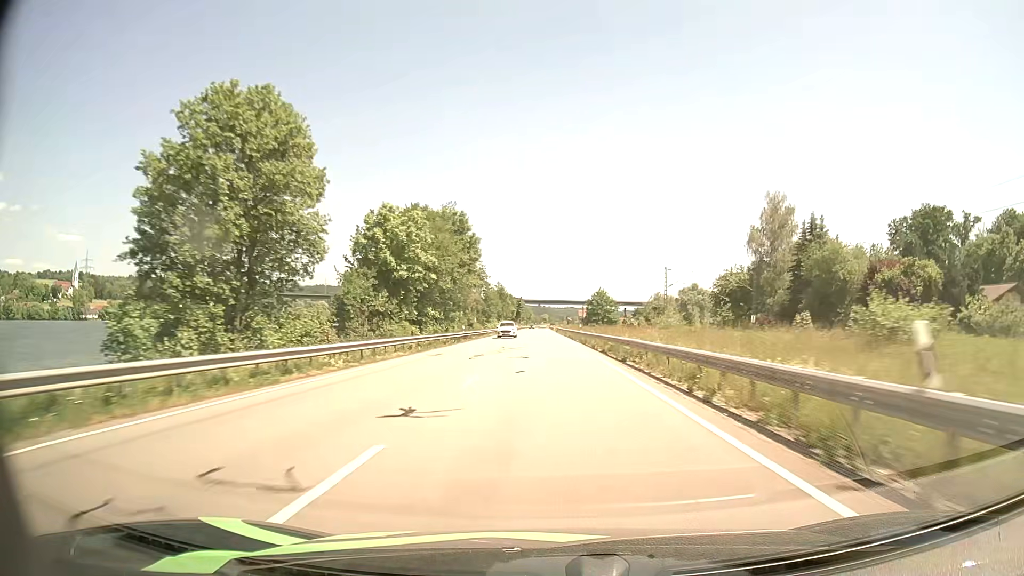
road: primary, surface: asphalt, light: Day
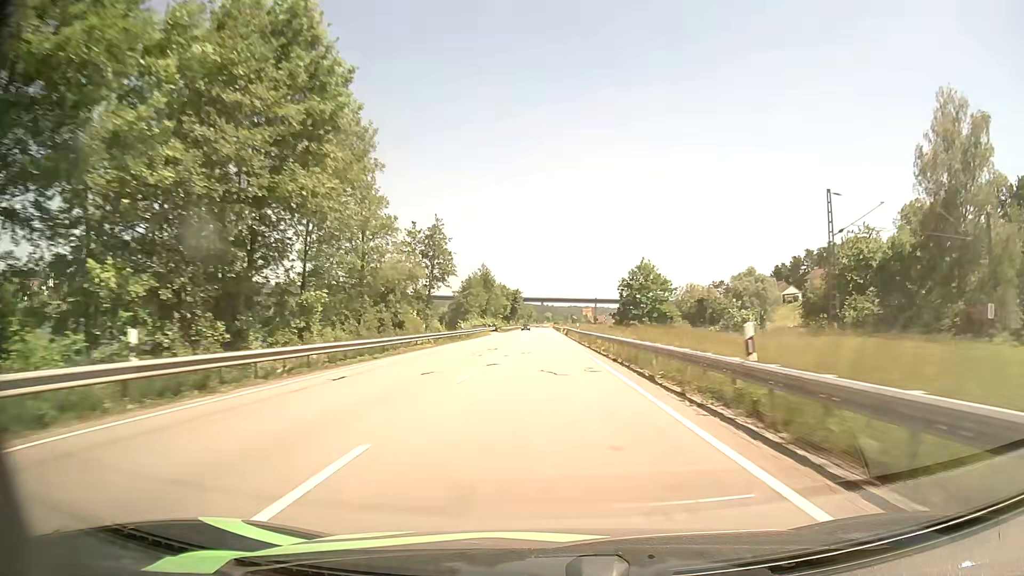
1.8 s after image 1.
(-0.1, +47.8) m; 0°
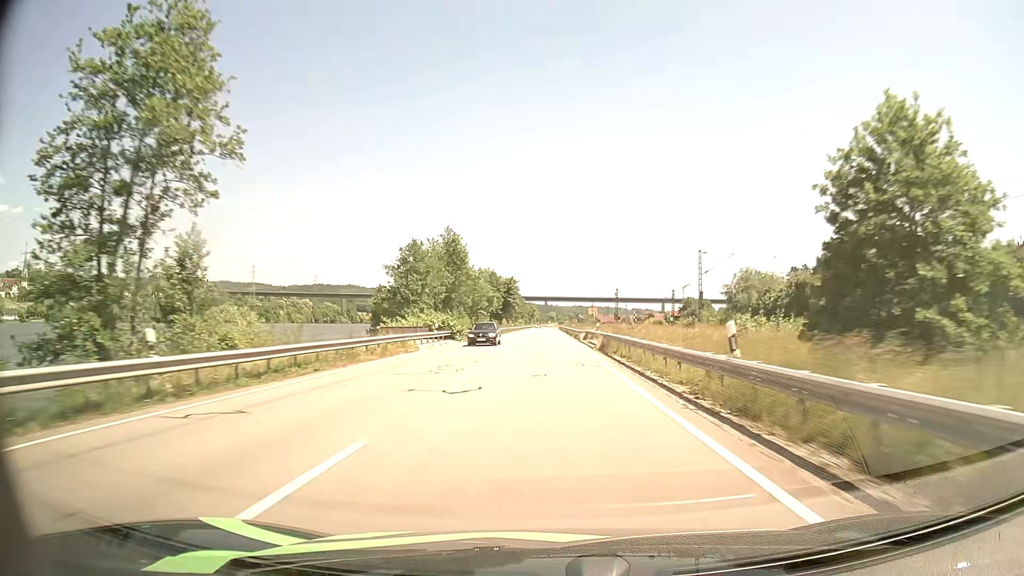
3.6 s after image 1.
(-0.3, +47.4) m; -1°
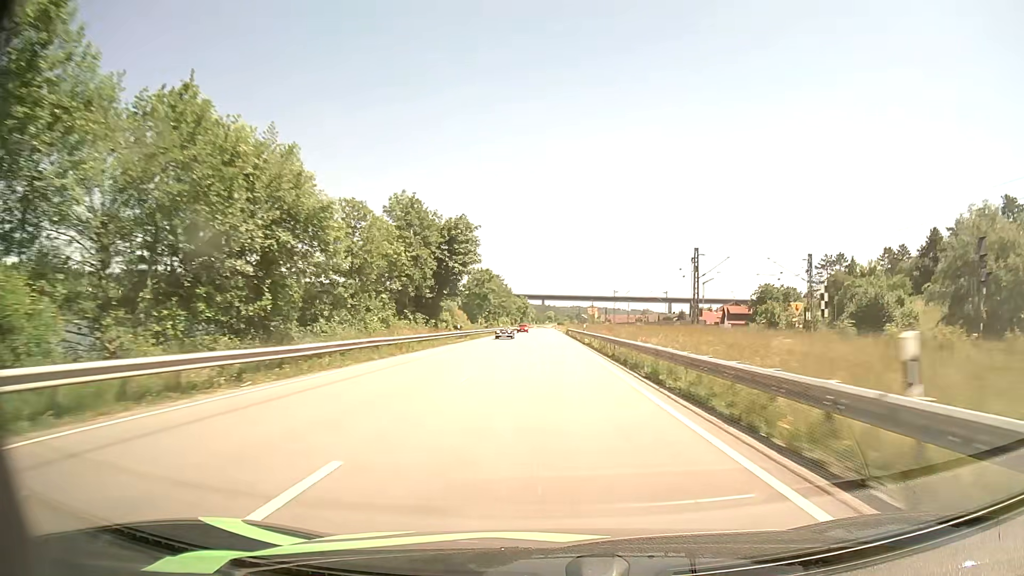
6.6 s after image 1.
(+0.2, +77.0) m; 0°
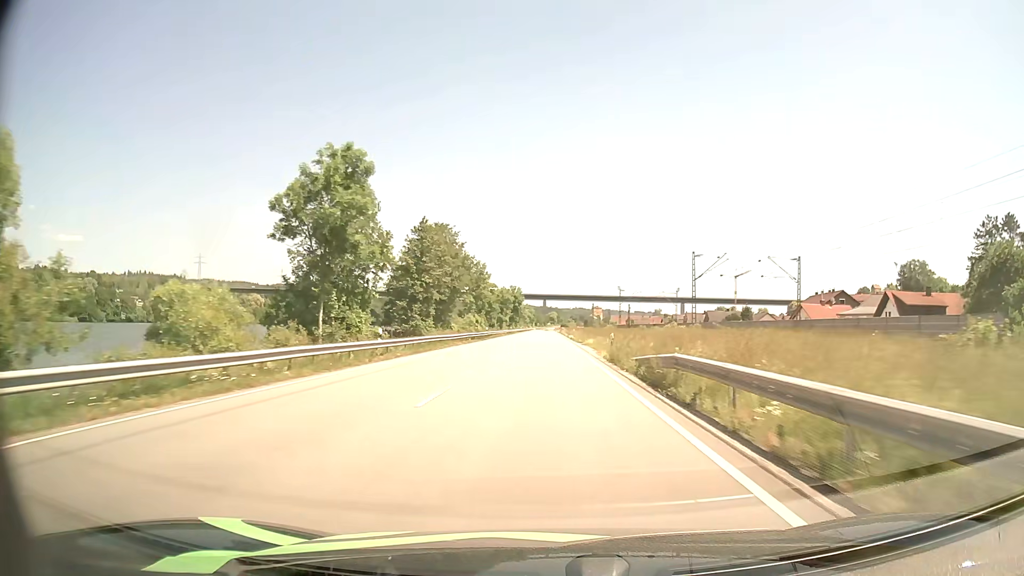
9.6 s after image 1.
(+0.3, +75.7) m; 0°
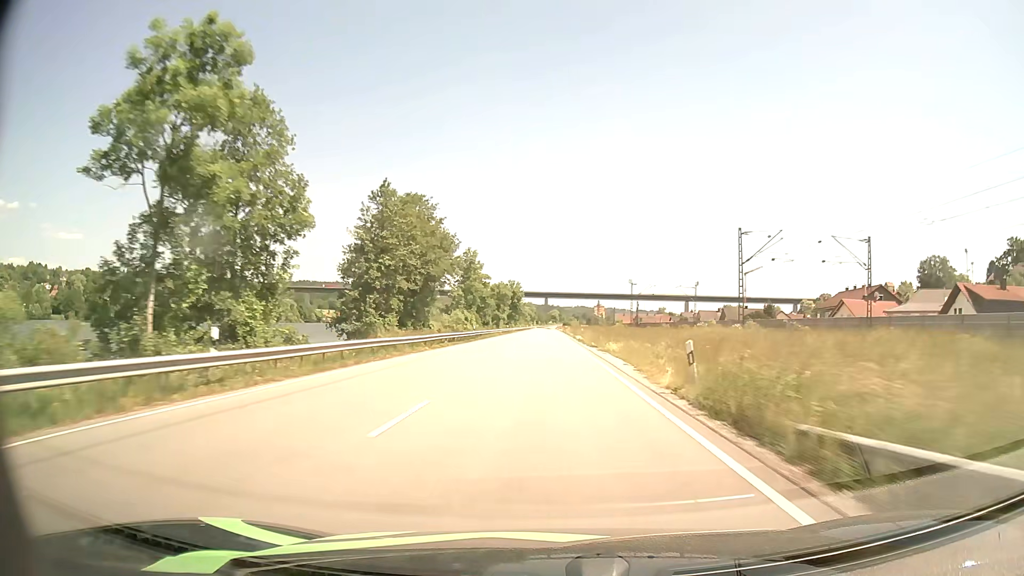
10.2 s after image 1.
(0.0, +15.3) m; 0°
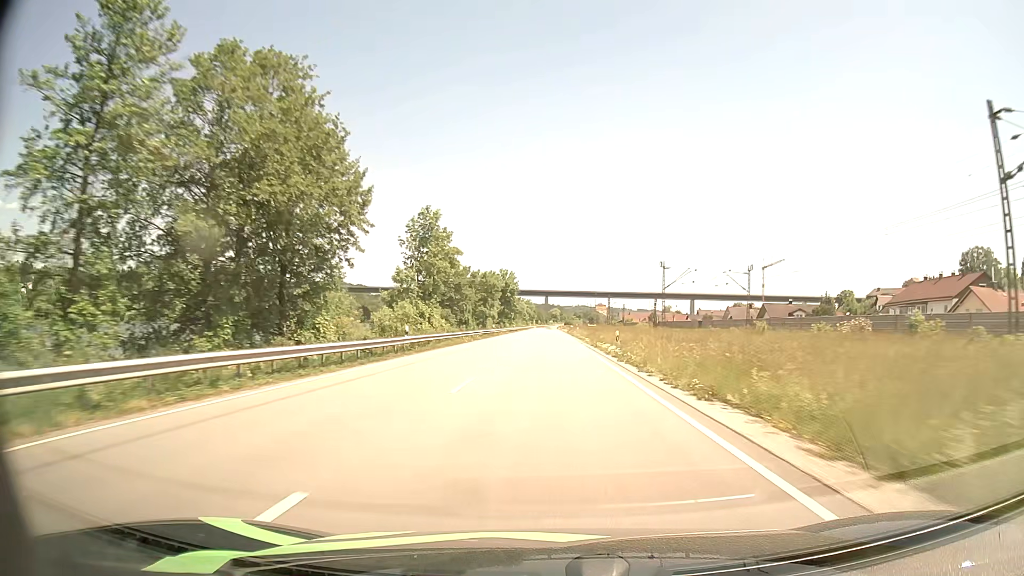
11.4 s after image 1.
(0.0, +30.9) m; 0°
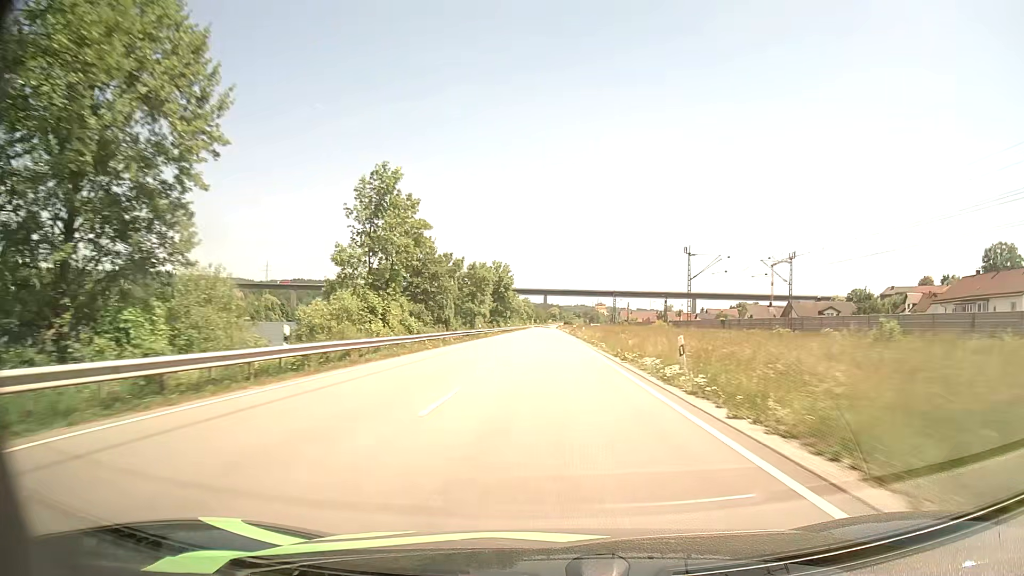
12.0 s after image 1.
(0.0, +15.5) m; 0°
(0, +10) (0, +20) (0, +30) (0, +40) (0, +50) (0, +60) (0, +70) (0, +80) (0, +90) (0, +100) m
